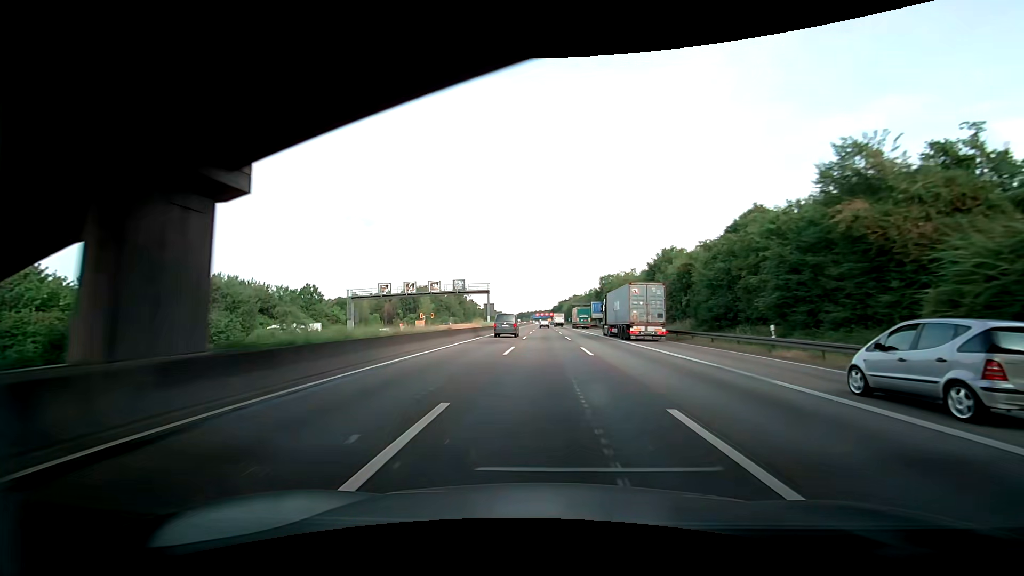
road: motorway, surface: asphalt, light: Day
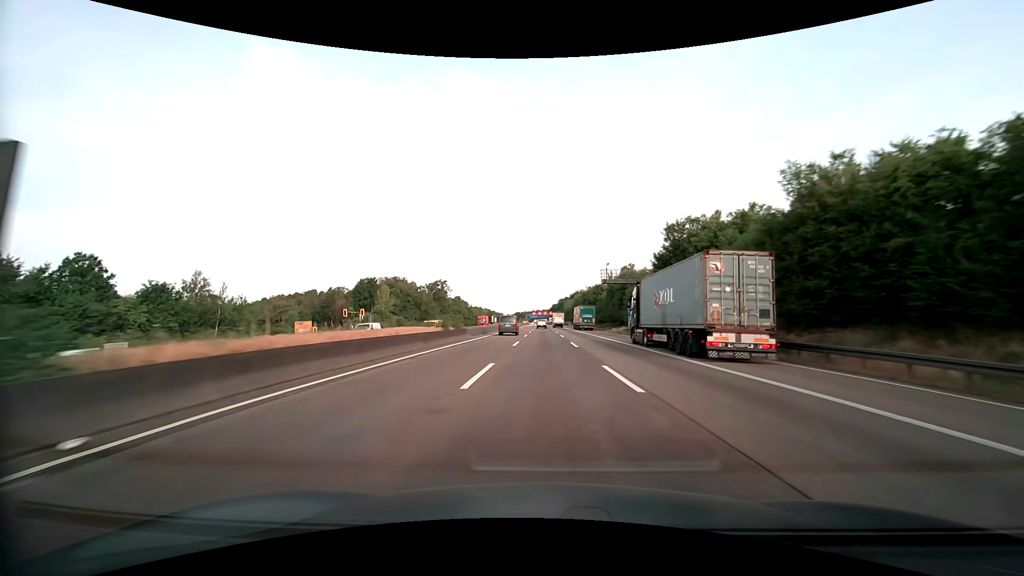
(+0.3, +64.2) m; +1°
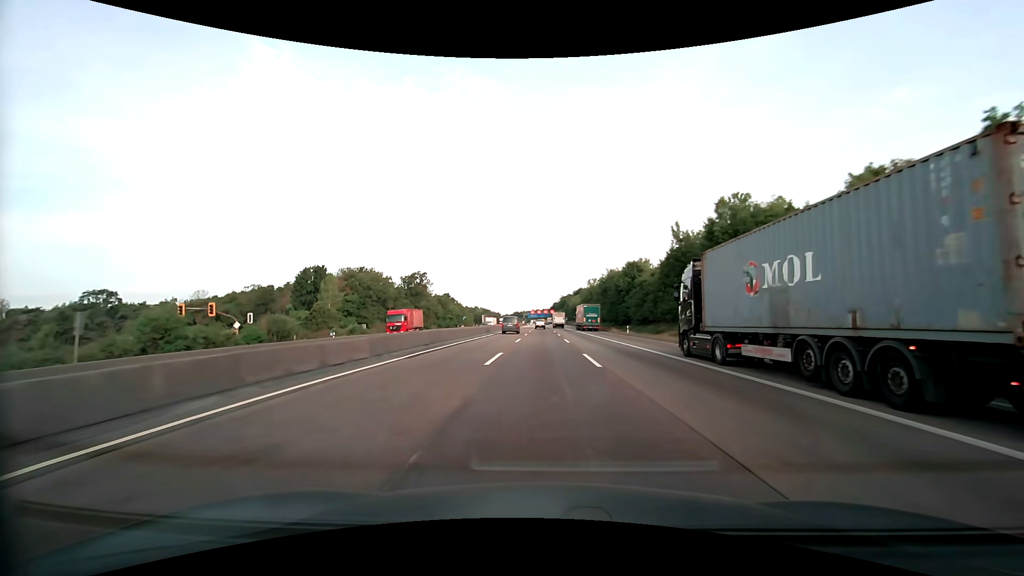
(+0.1, +48.3) m; 0°
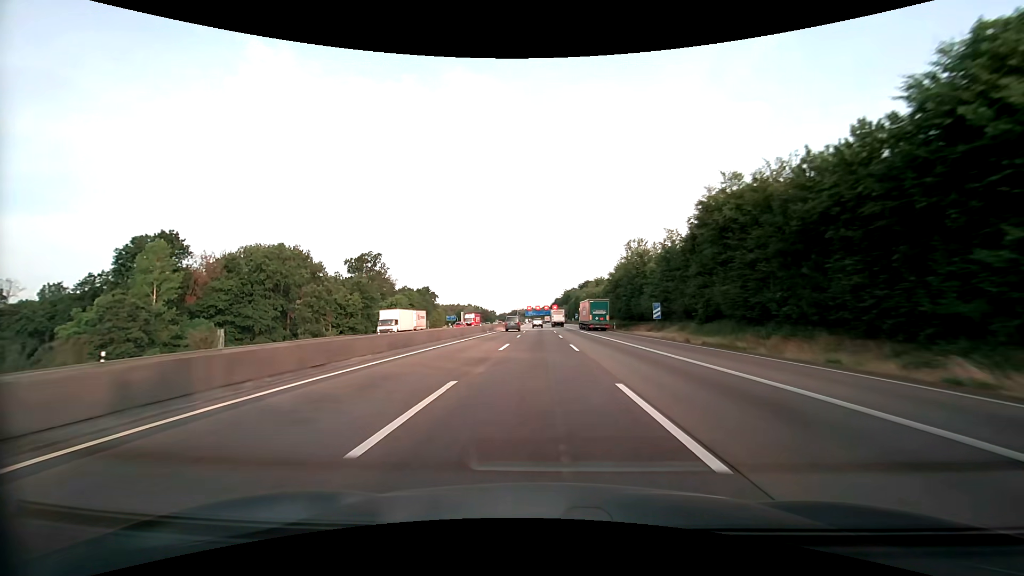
(-0.1, +64.5) m; 0°
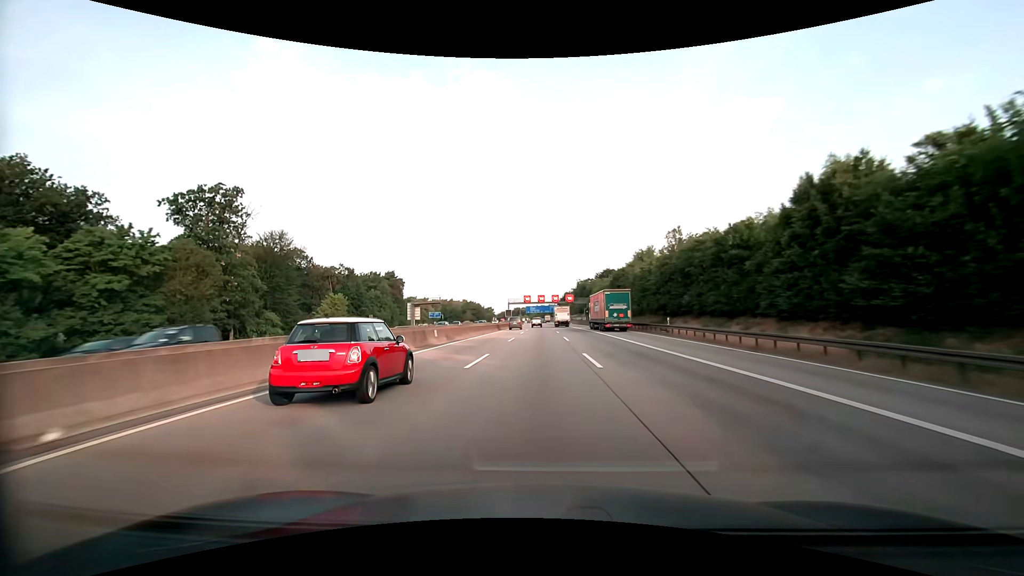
(-0.5, +80.7) m; -1°
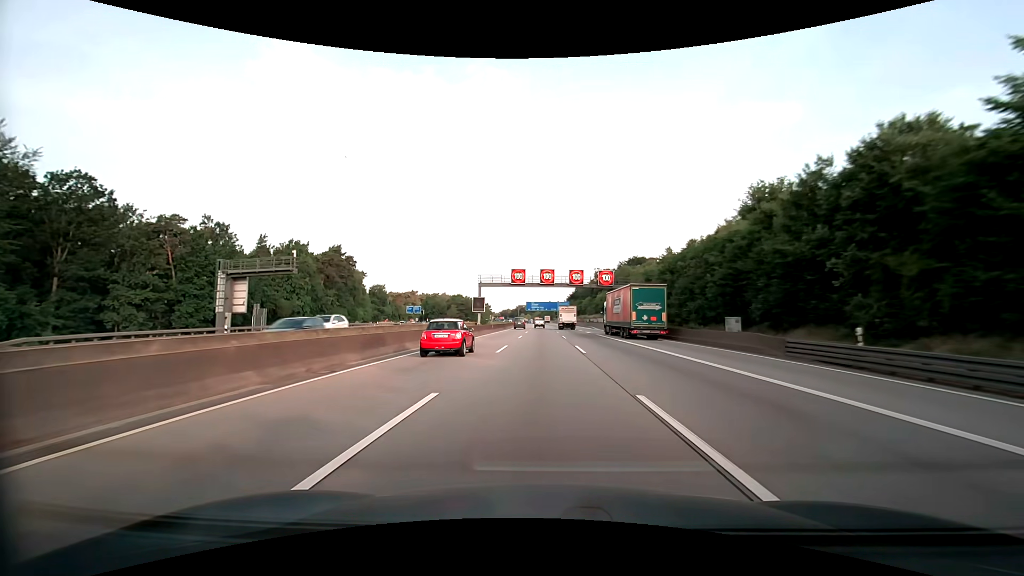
(-0.2, +64.7) m; 0°
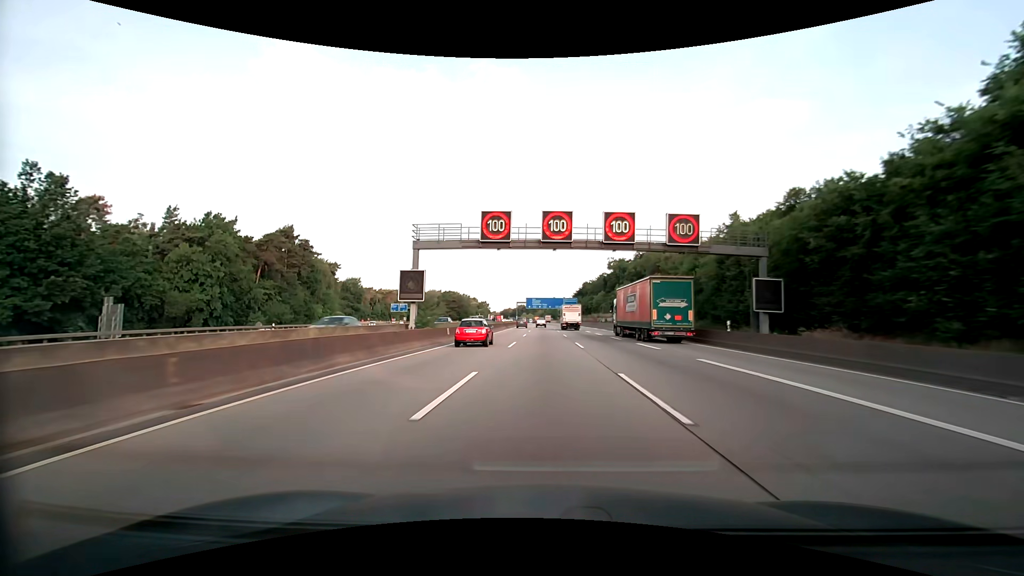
(-0.1, +32.4) m; 0°
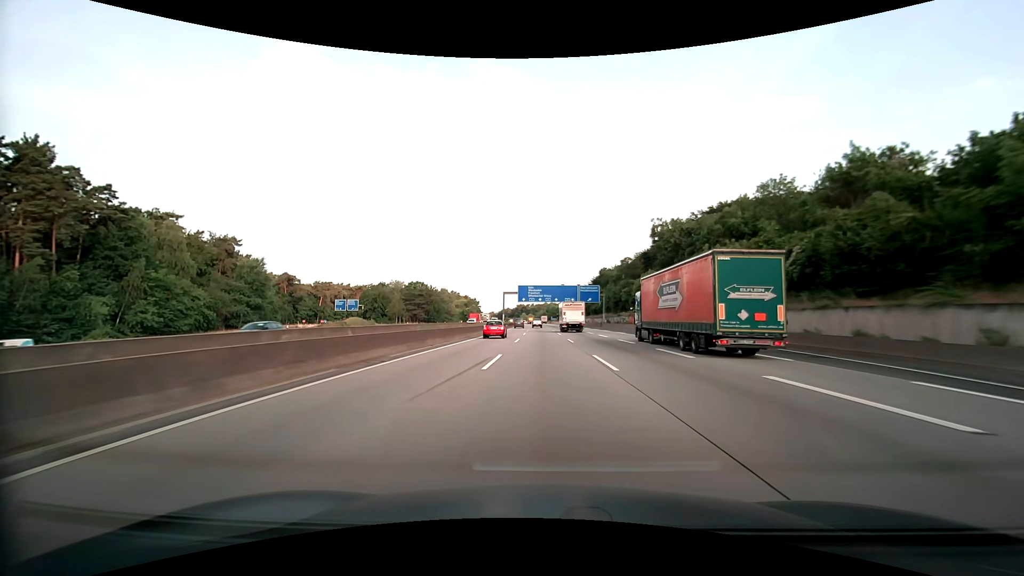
(-0.1, +64.9) m; 0°
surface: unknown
(0, +10) (0, +20) (0, +30) (0, +40) (0, +50) (0, +60) (-1, +70) (-1, +80) (-1, +90) (-1, +100) m
